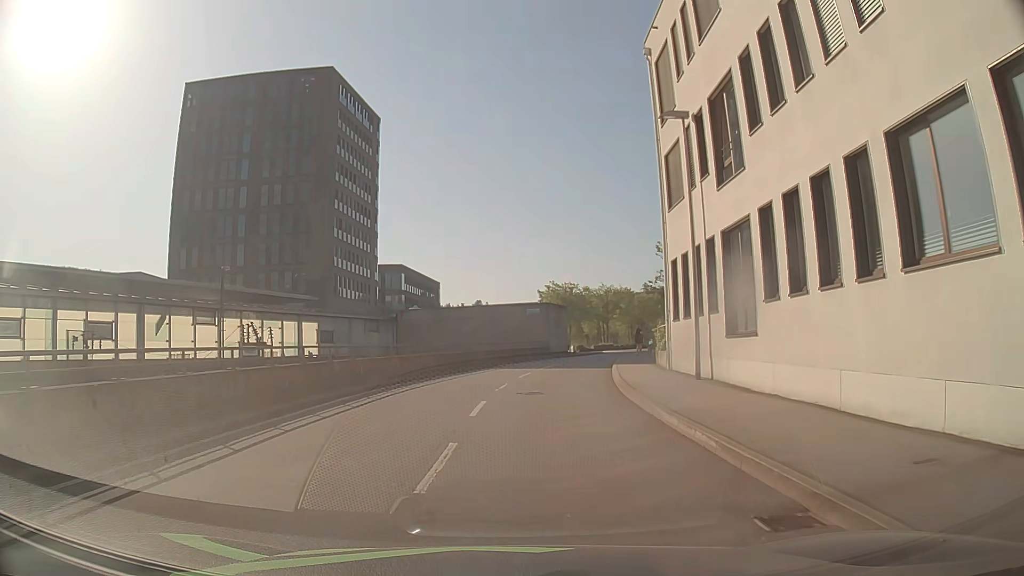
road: residential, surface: asphalt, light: Day
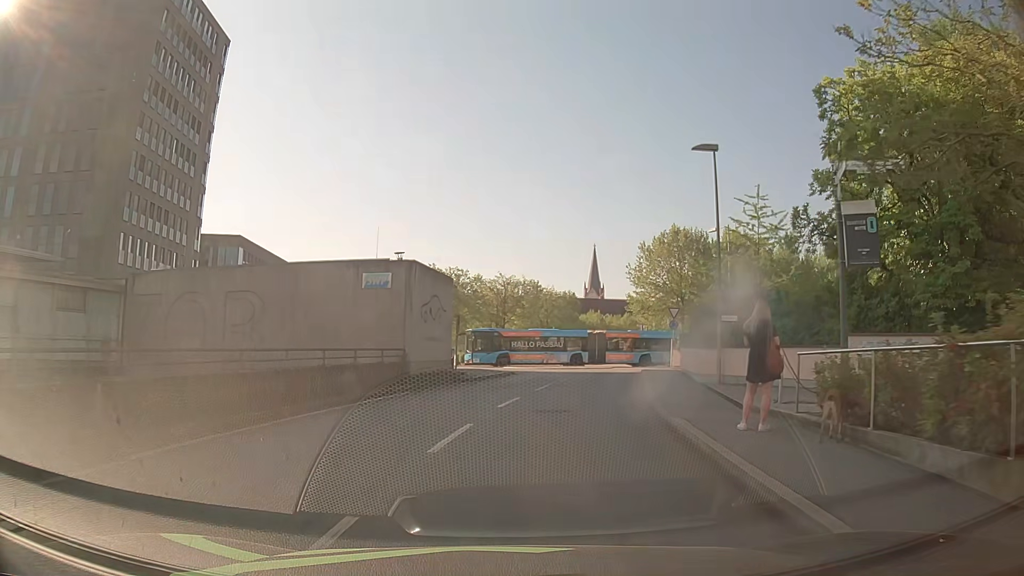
(+2.0, +27.8) m; +10°
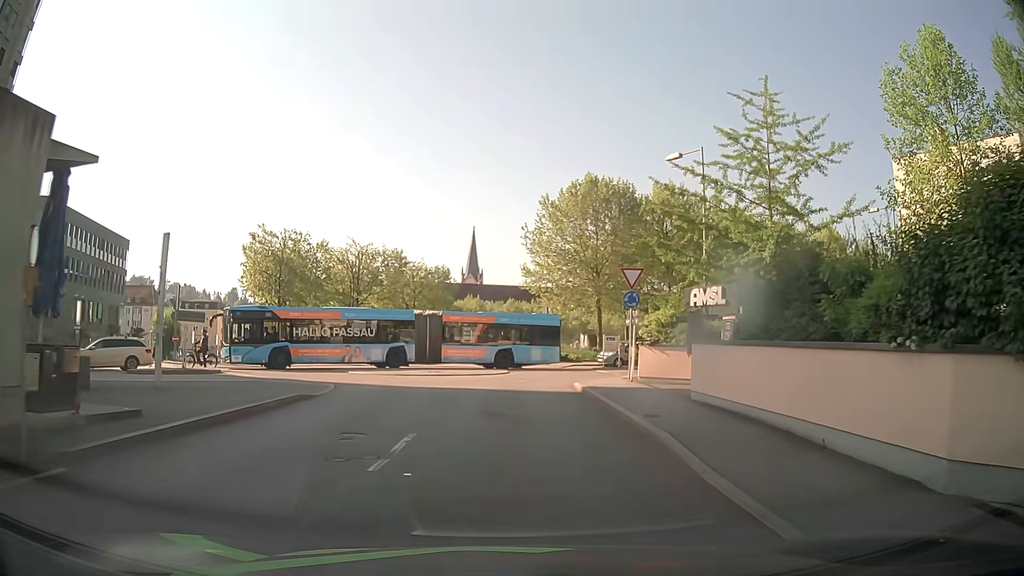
(+1.7, +18.8) m; +10°
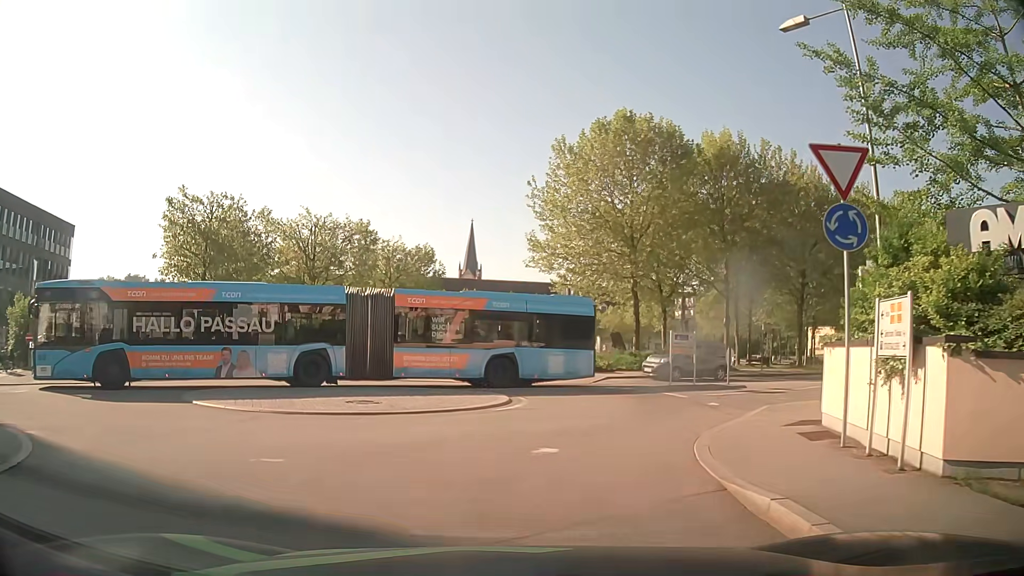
(+0.2, +14.4) m; 0°
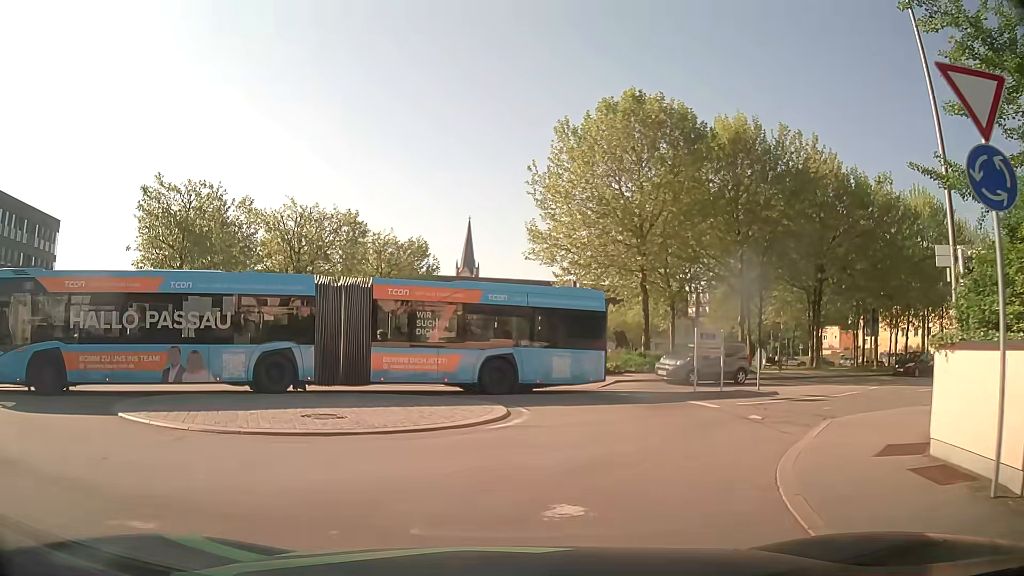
(0.0, +3.0) m; 0°
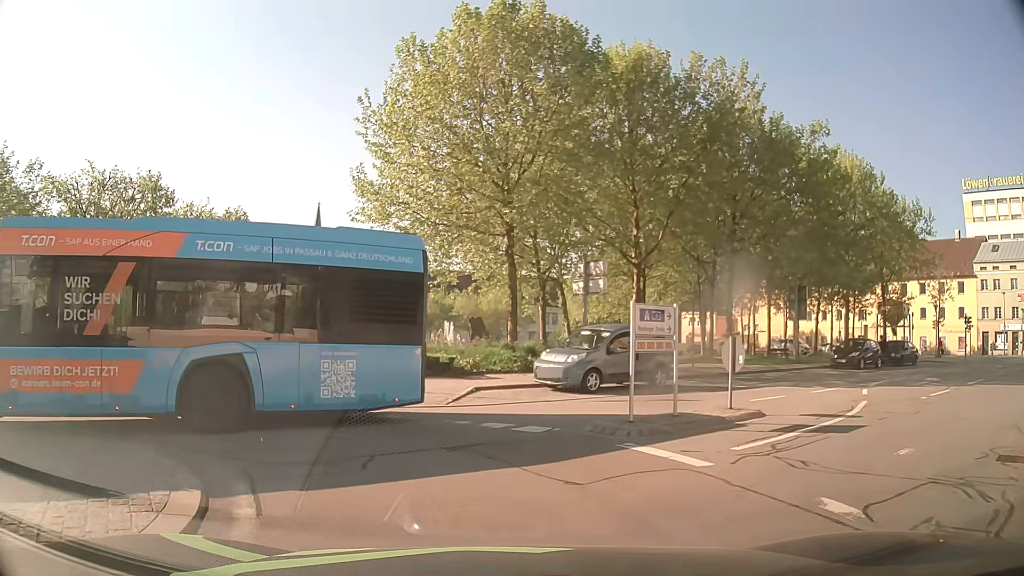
(+0.9, +8.2) m; +13°
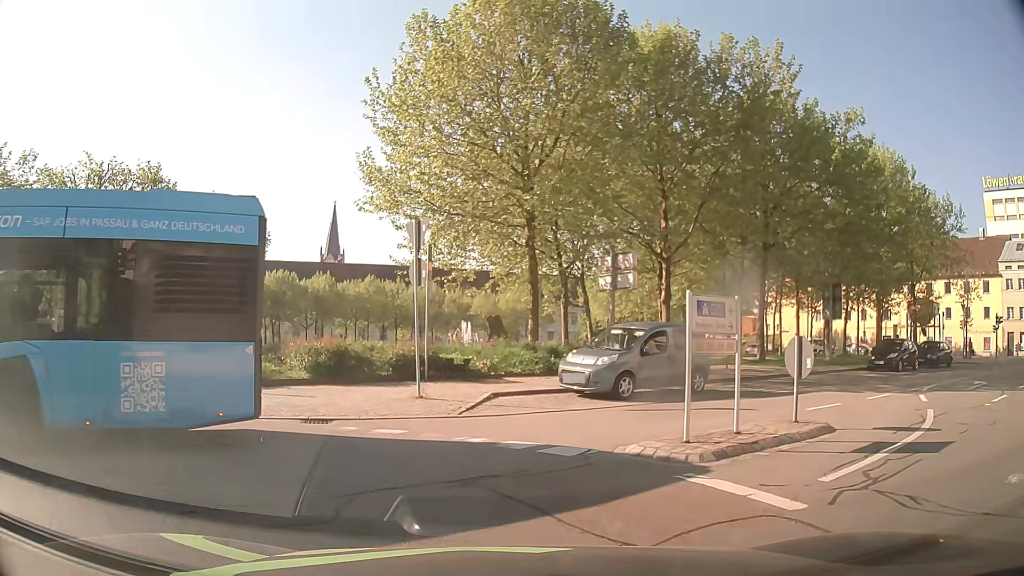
(0.0, +1.8) m; -2°
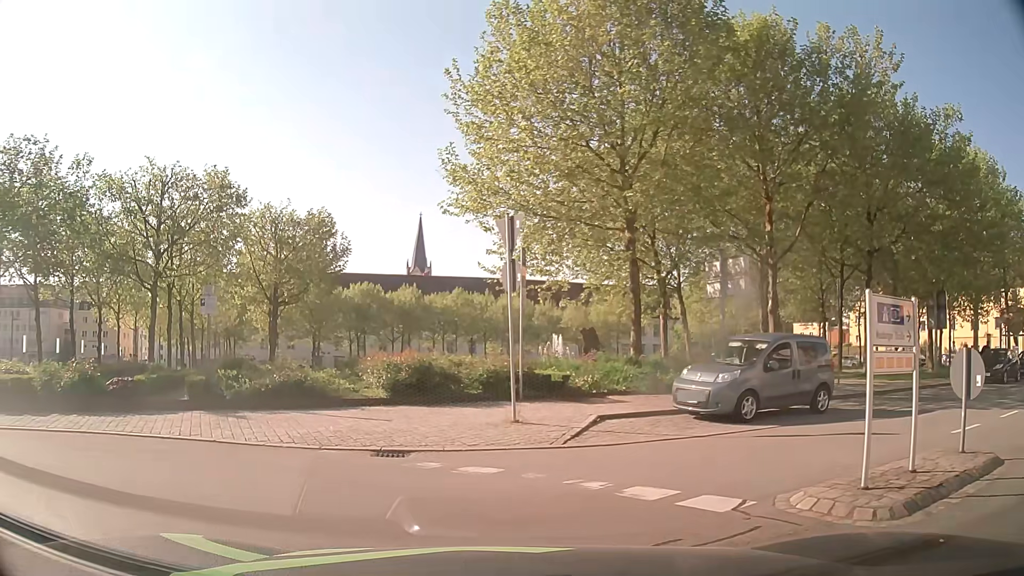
(0.0, +2.0) m; -7°
